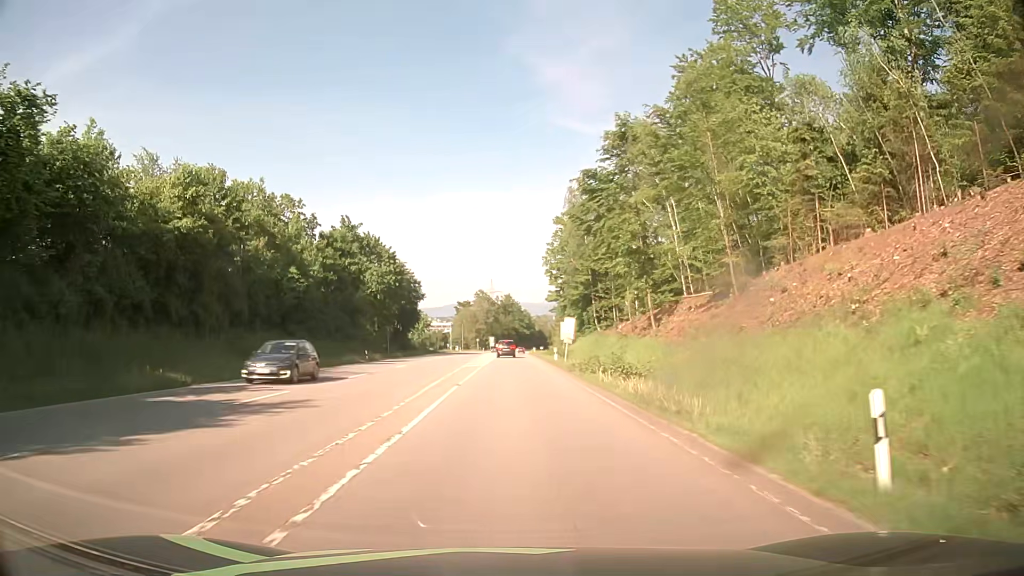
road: secondary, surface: asphalt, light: Day
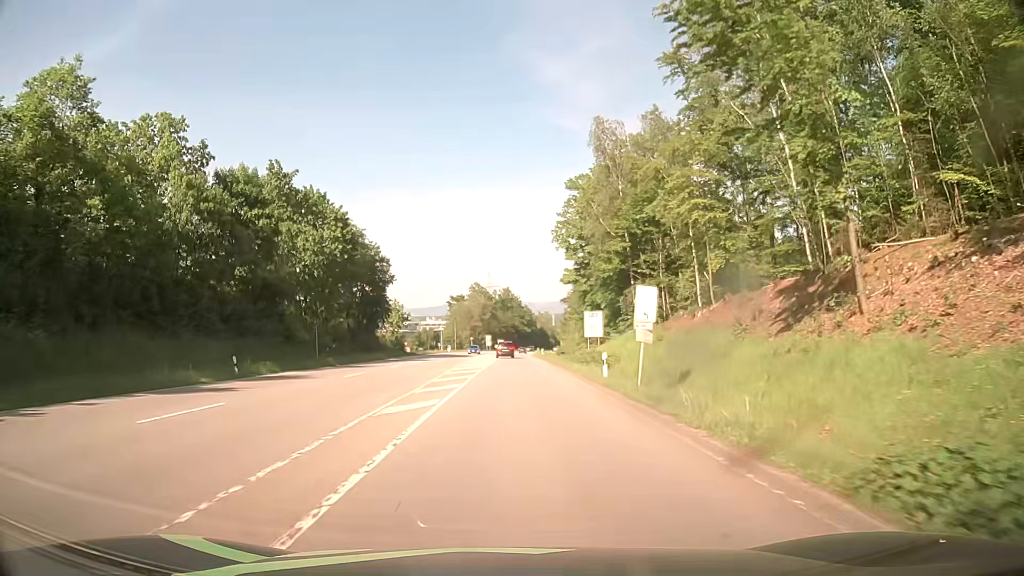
(-0.1, +26.9) m; 0°
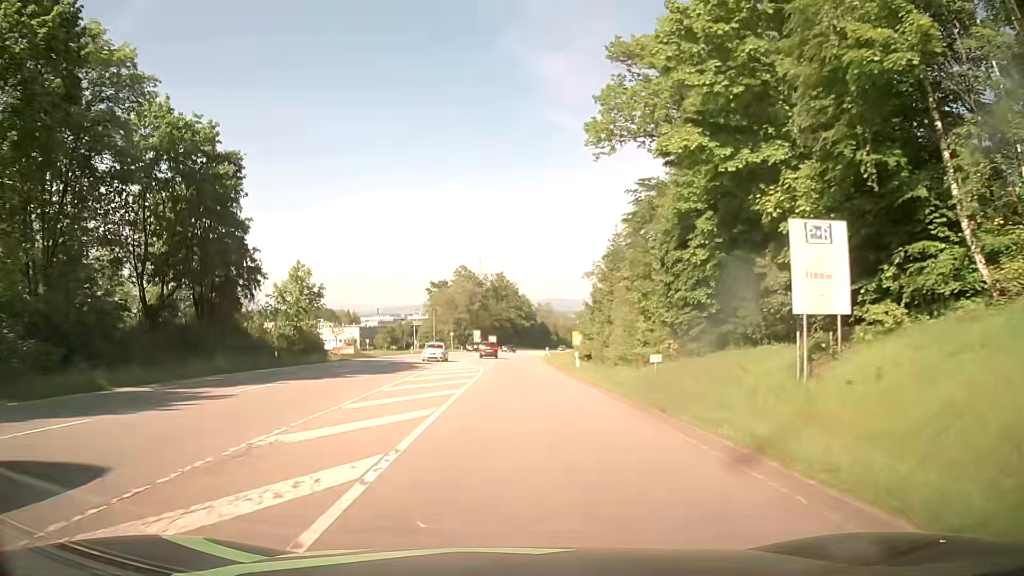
(+0.3, +43.8) m; +1°
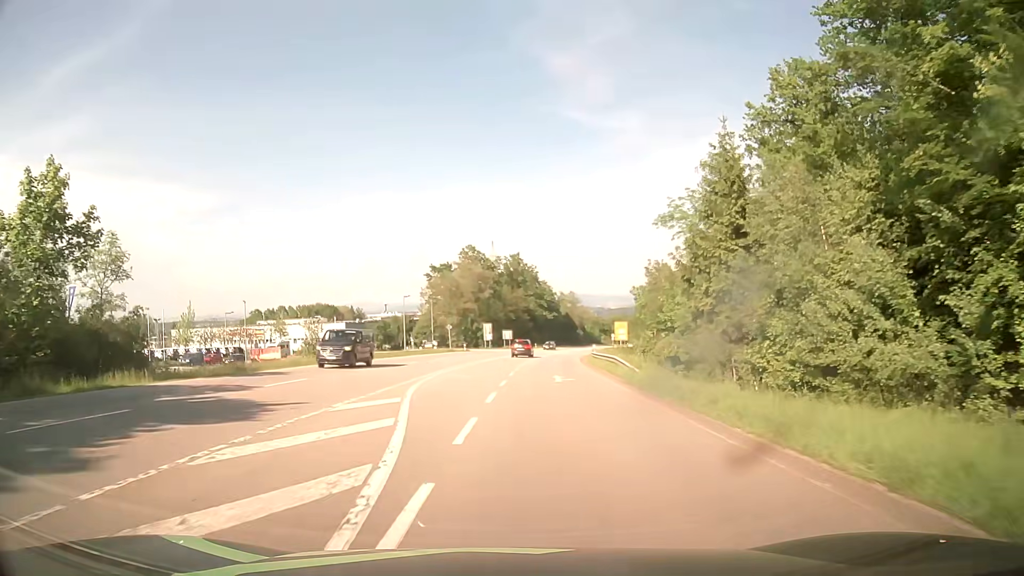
(-0.1, +33.6) m; -1°
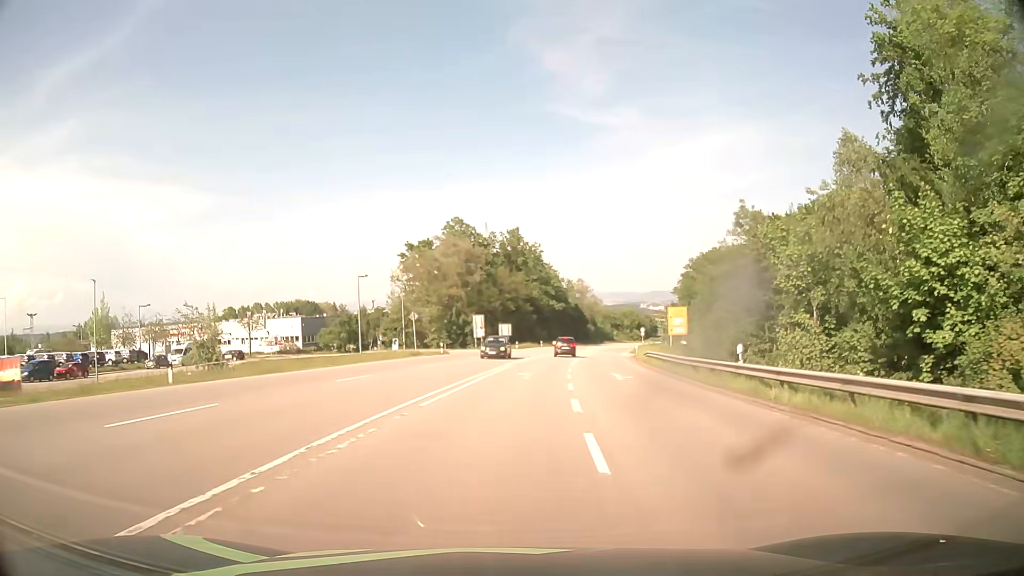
(-0.2, +32.0) m; 0°
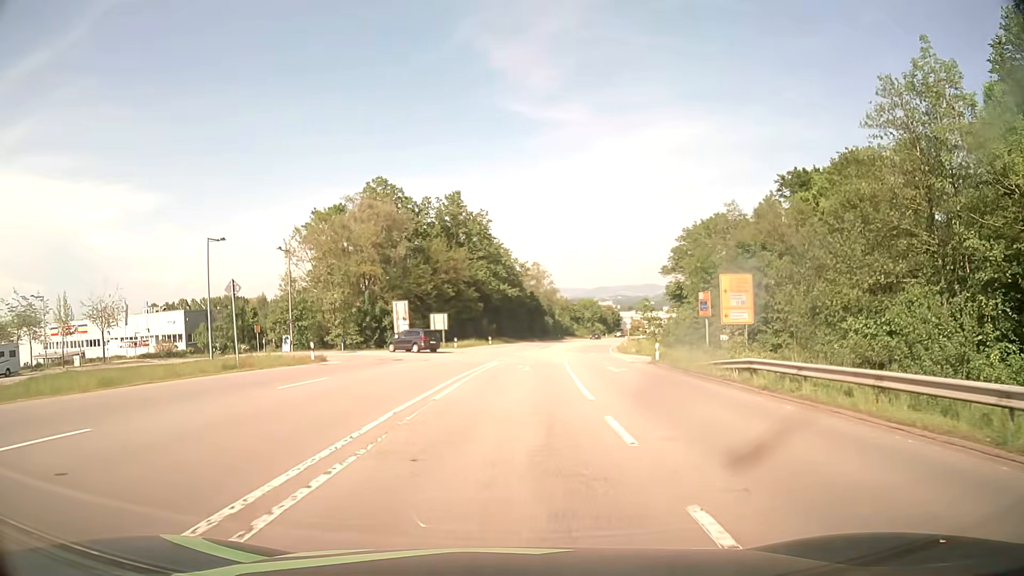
(+1.2, +27.9) m; +4°
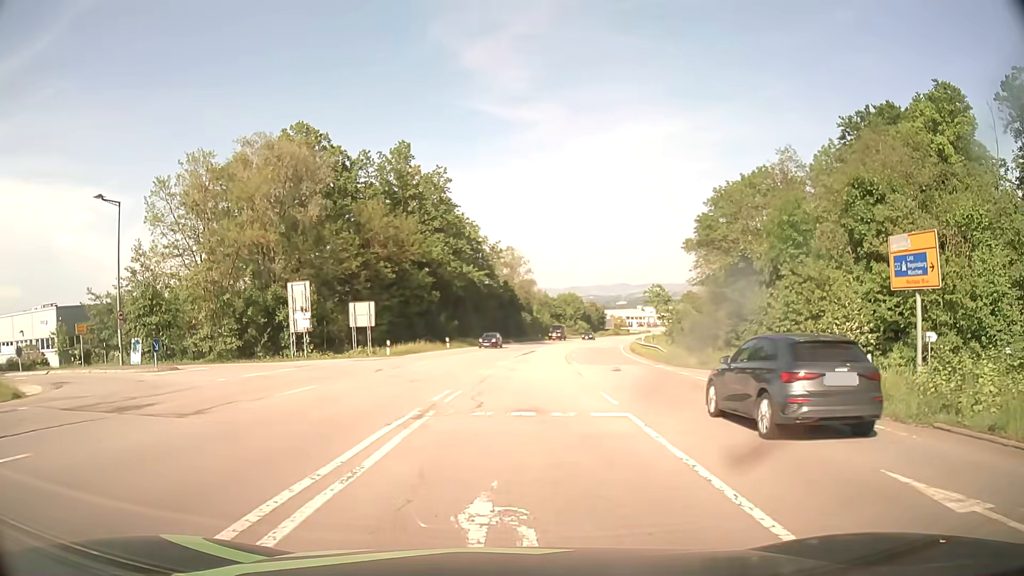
(+0.7, +24.9) m; +2°
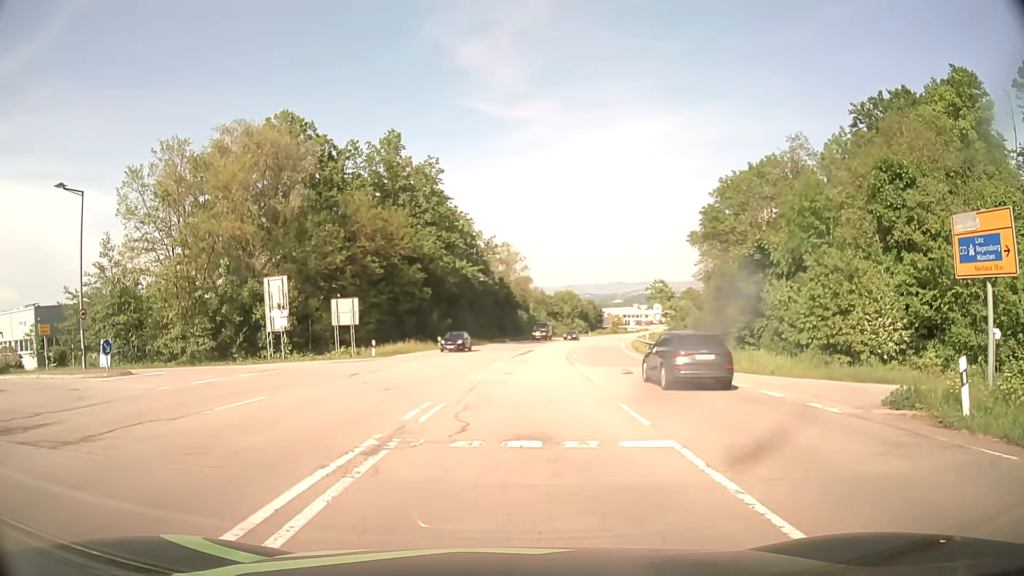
(0.0, +3.4) m; +2°
(0, +10) (-3, +19) (-11, +25) (-21, +26) (-31, +27) (-41, +28) (-51, +29) (-61, +31) (-70, +32) (-80, +34) m
